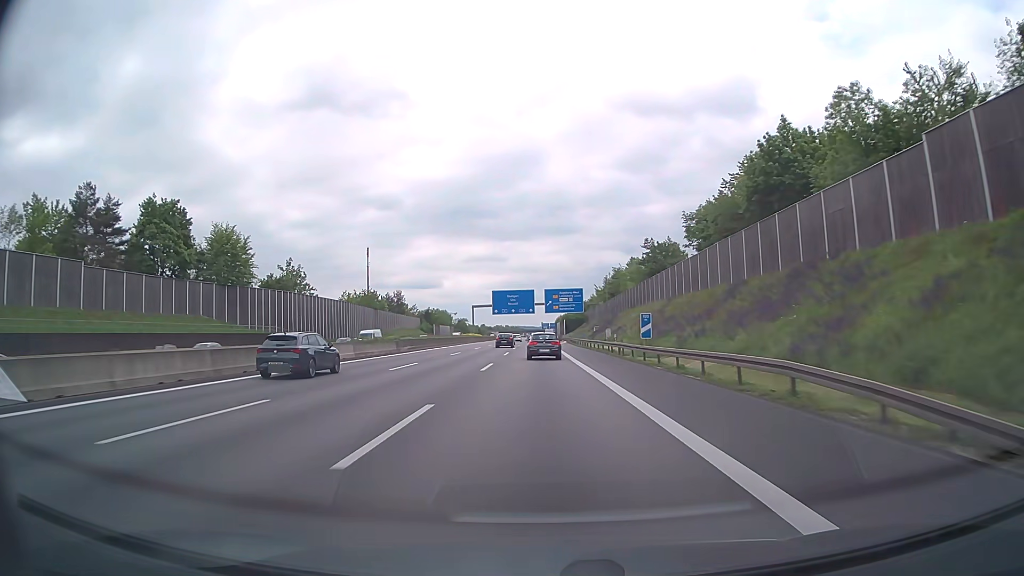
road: motorway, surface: asphalt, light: Day
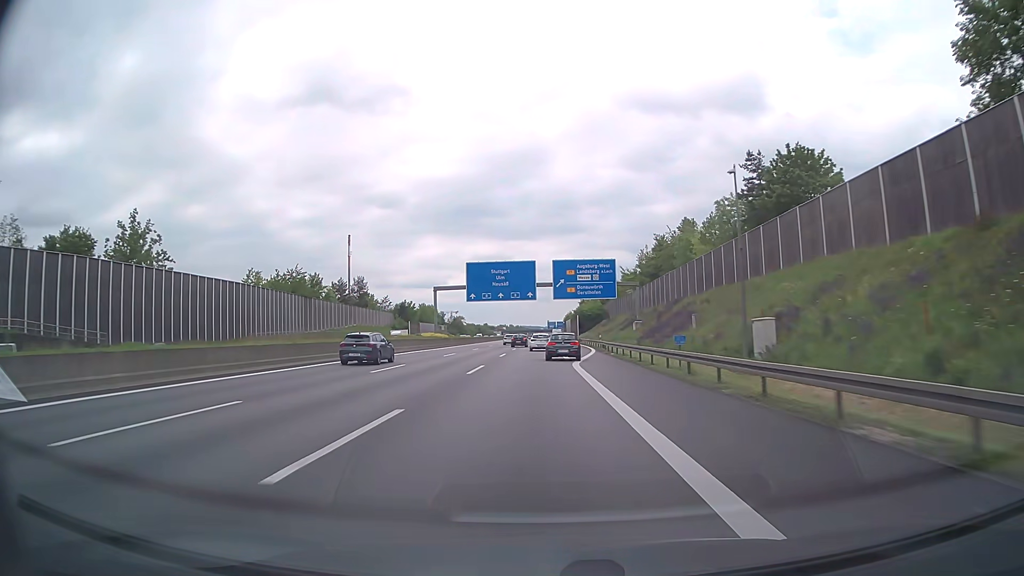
(-0.1, +55.1) m; 0°
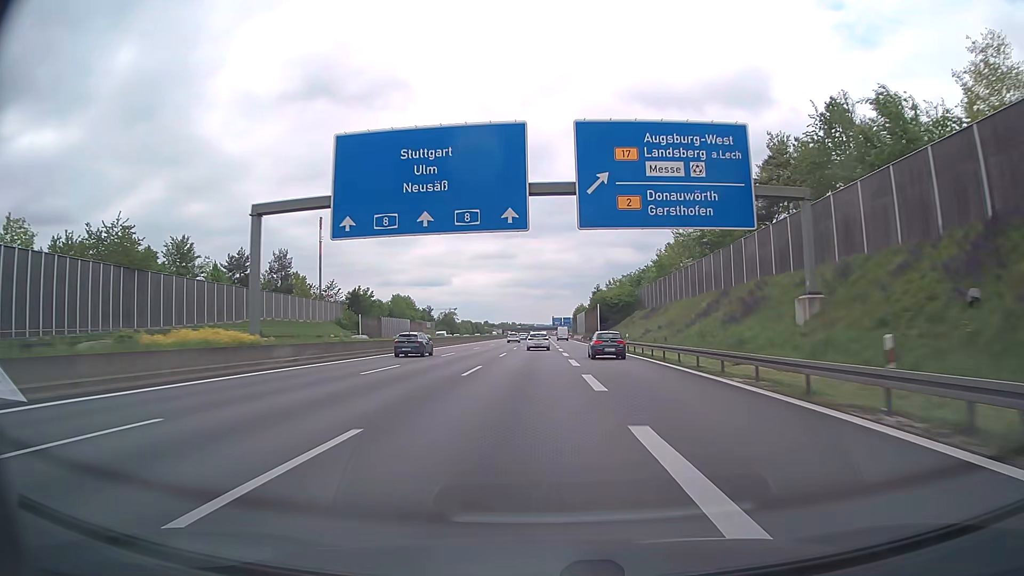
(-0.2, +55.0) m; 0°
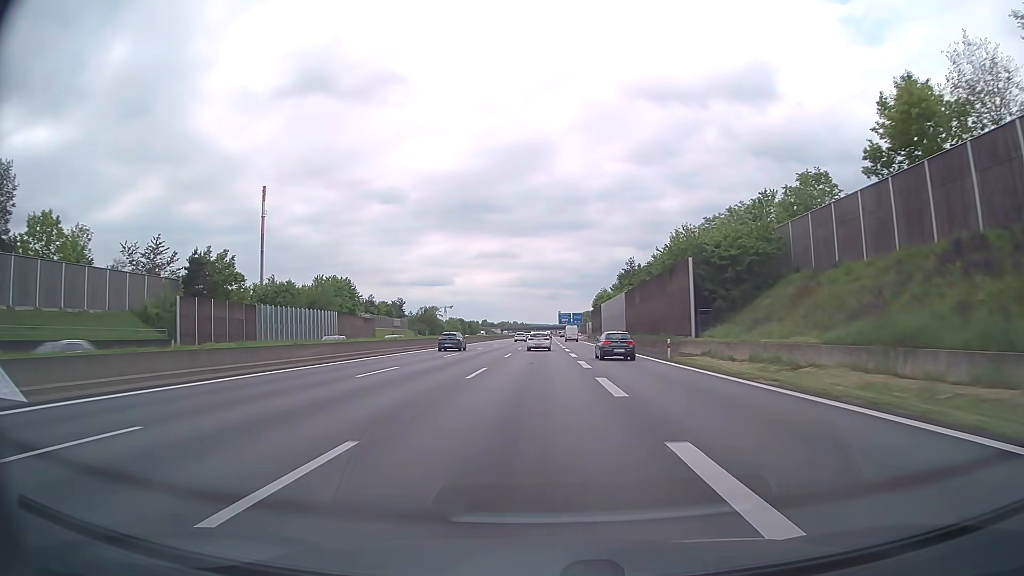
(-0.2, +73.7) m; 0°
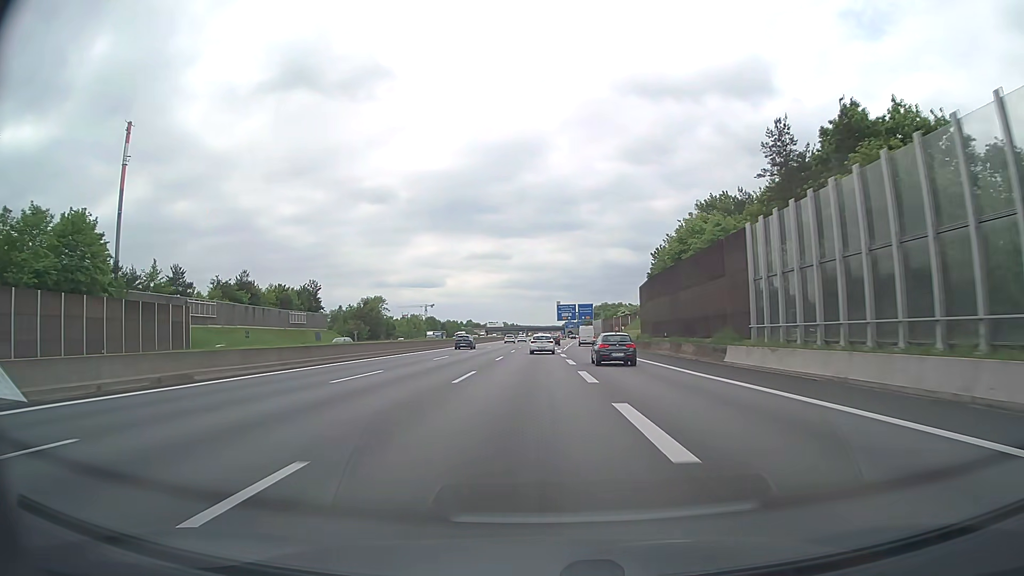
(+0.3, +91.6) m; 0°
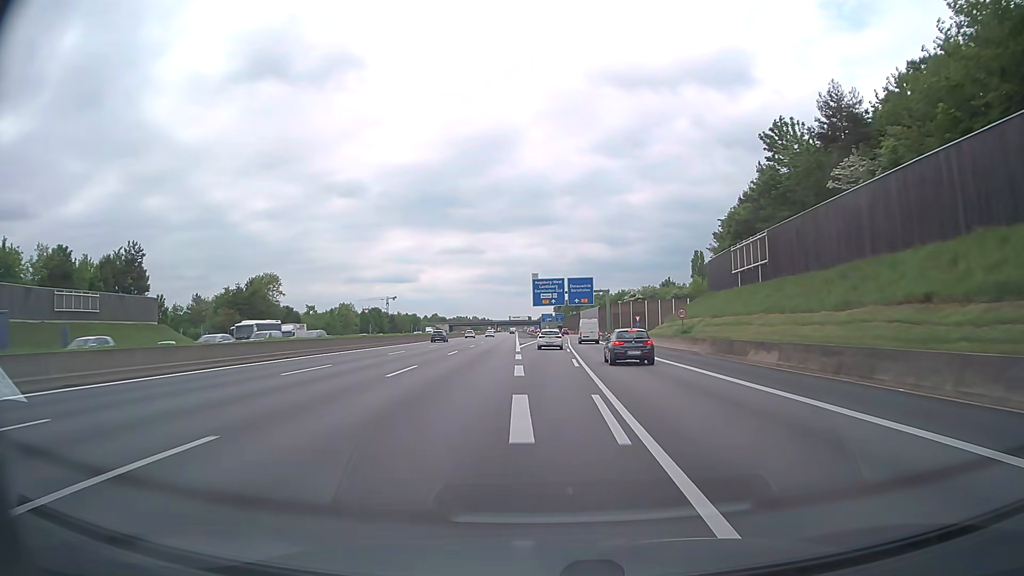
(+1.0, +70.7) m; +2°
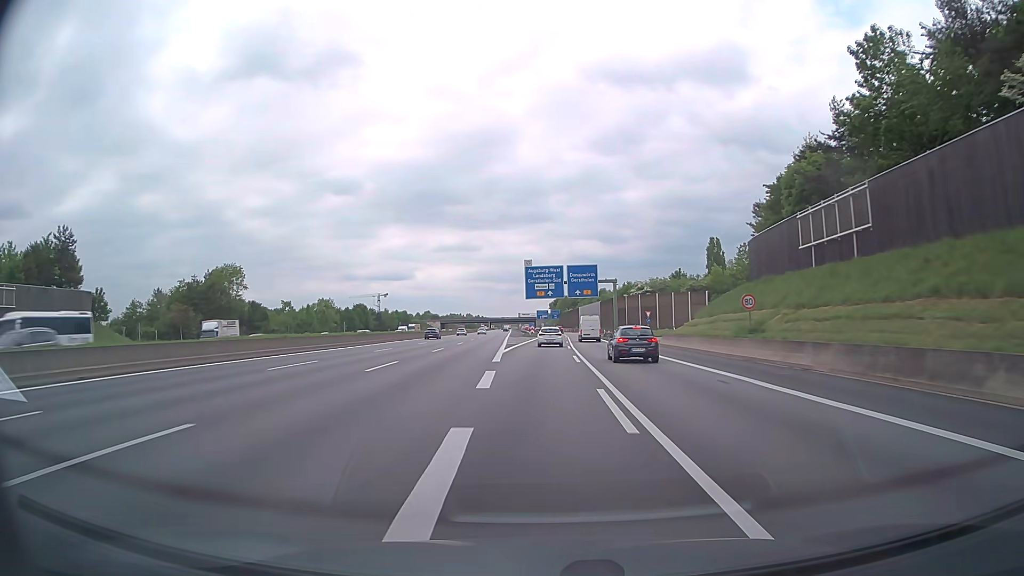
(+0.1, +17.0) m; 0°
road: motorway_link
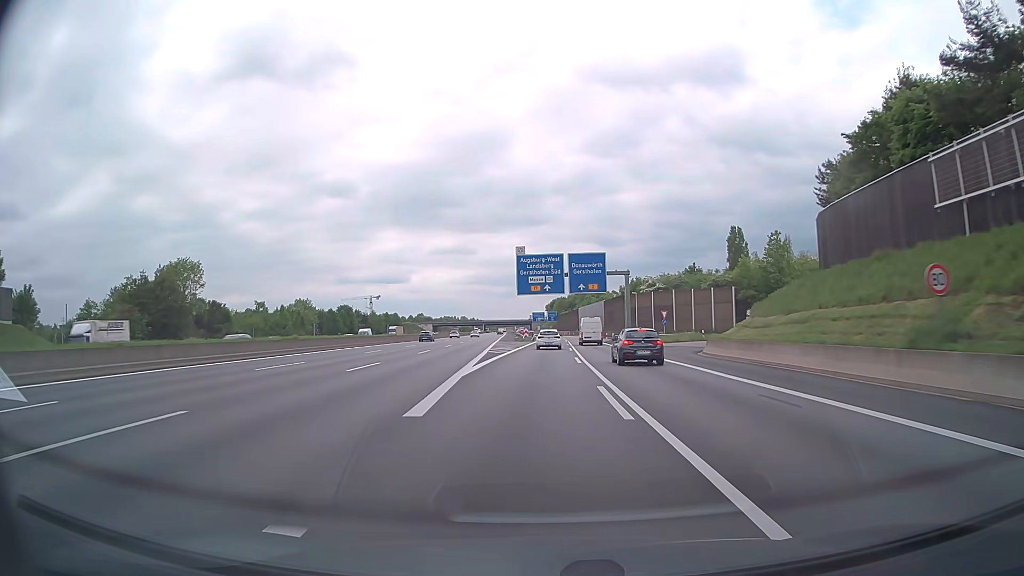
(+0.1, +16.6) m; 0°
(0, +10) (0, +20) (0, +30) (0, +40) (+1, +50) (+1, +60) (+1, +70) (+1, +80) (+1, +90) (+1, +100) m
